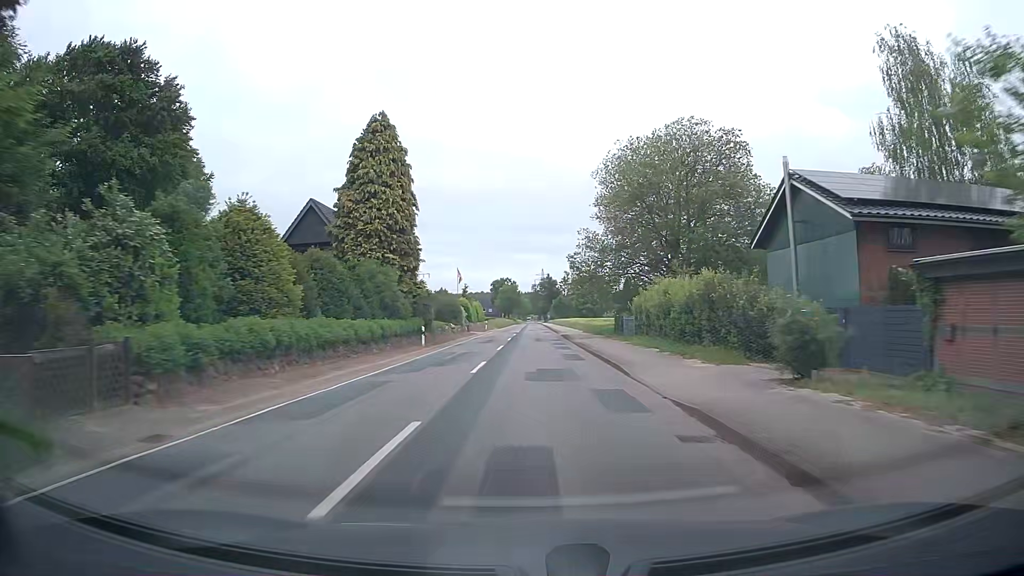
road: tertiary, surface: asphalt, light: Day
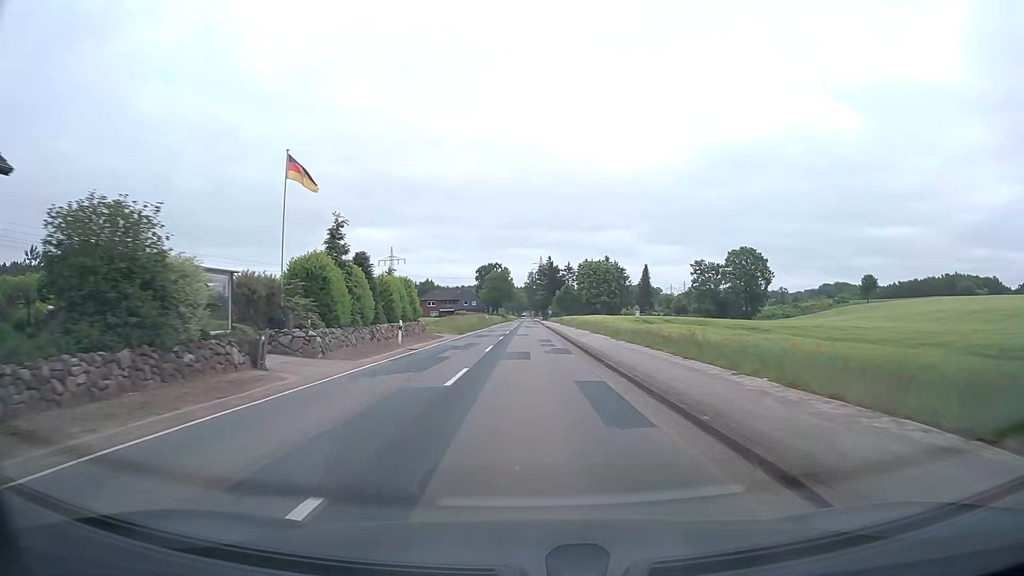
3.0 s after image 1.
(+0.4, +52.6) m; +1°
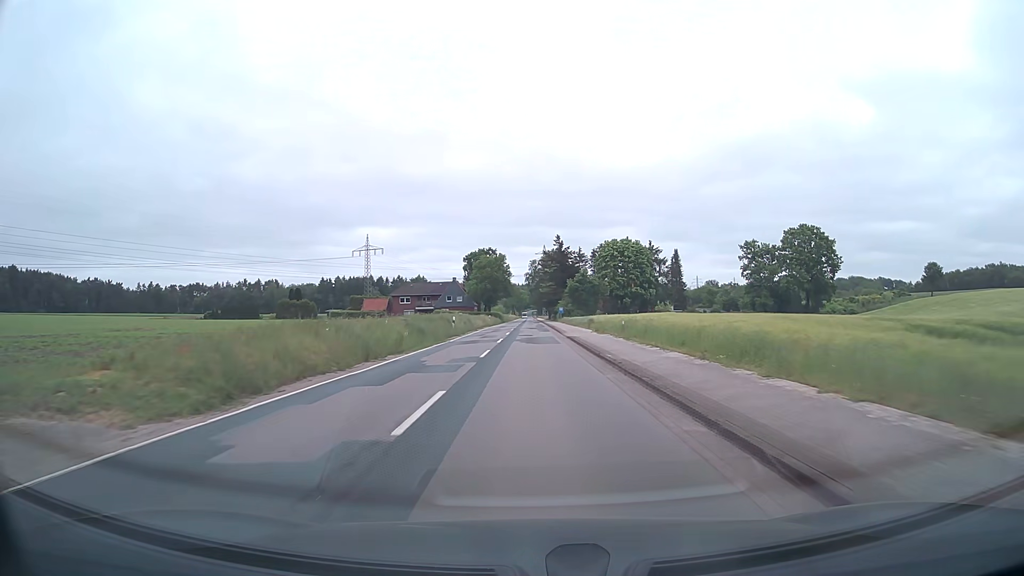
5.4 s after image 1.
(-0.2, +42.0) m; 0°
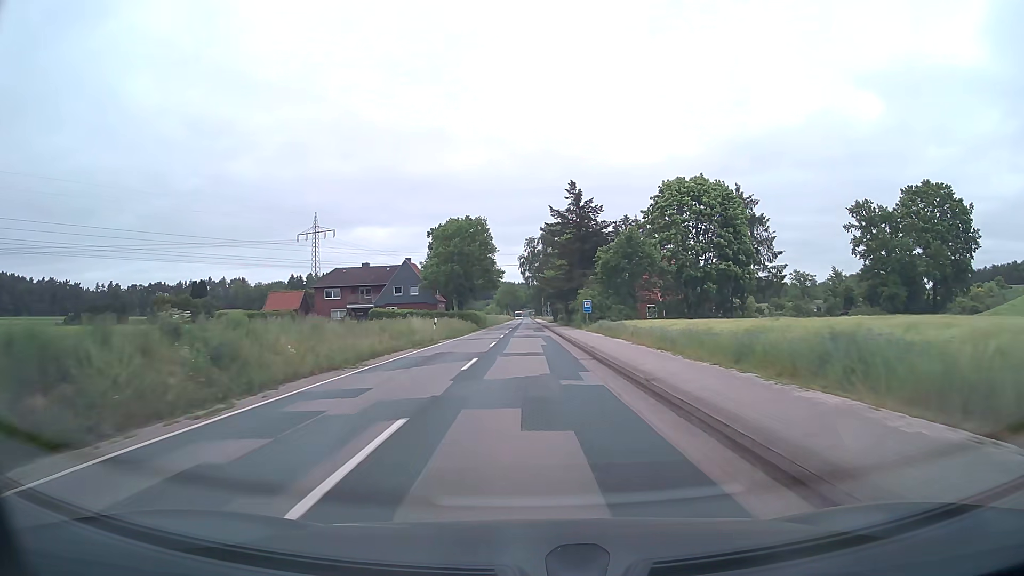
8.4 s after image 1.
(-0.1, +51.9) m; 0°
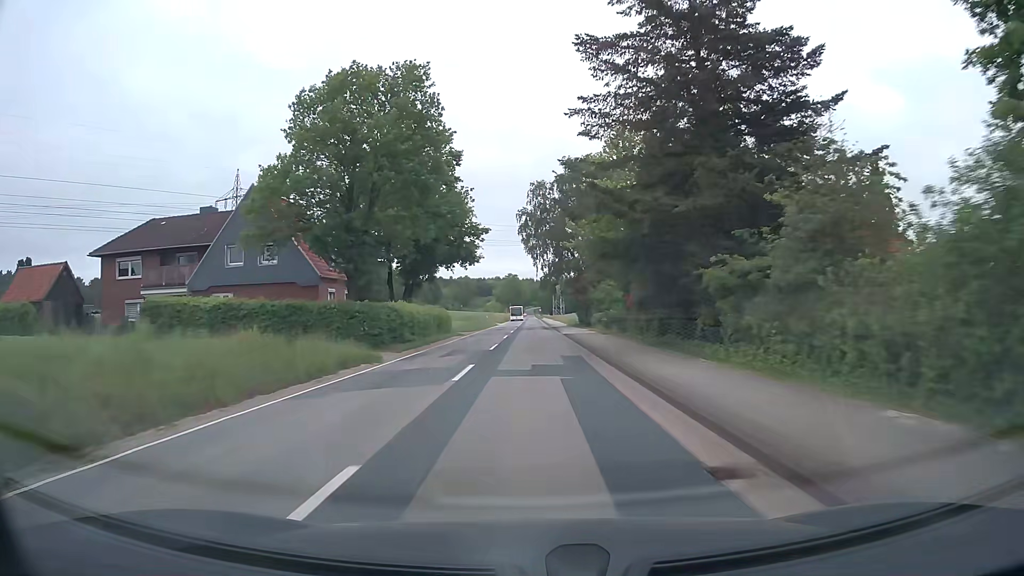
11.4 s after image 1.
(-0.2, +51.5) m; 0°
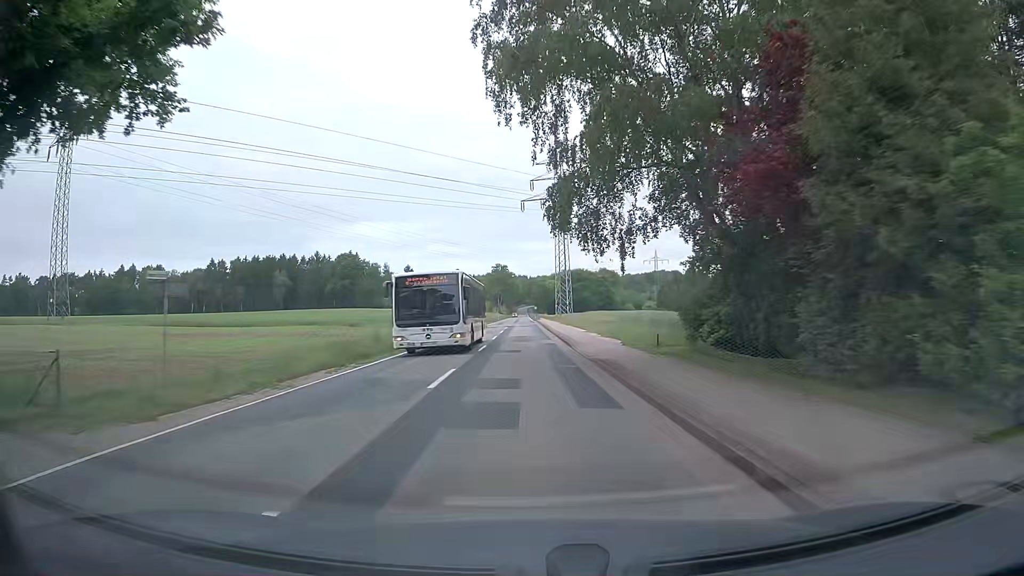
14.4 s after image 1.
(+0.3, +50.1) m; +1°
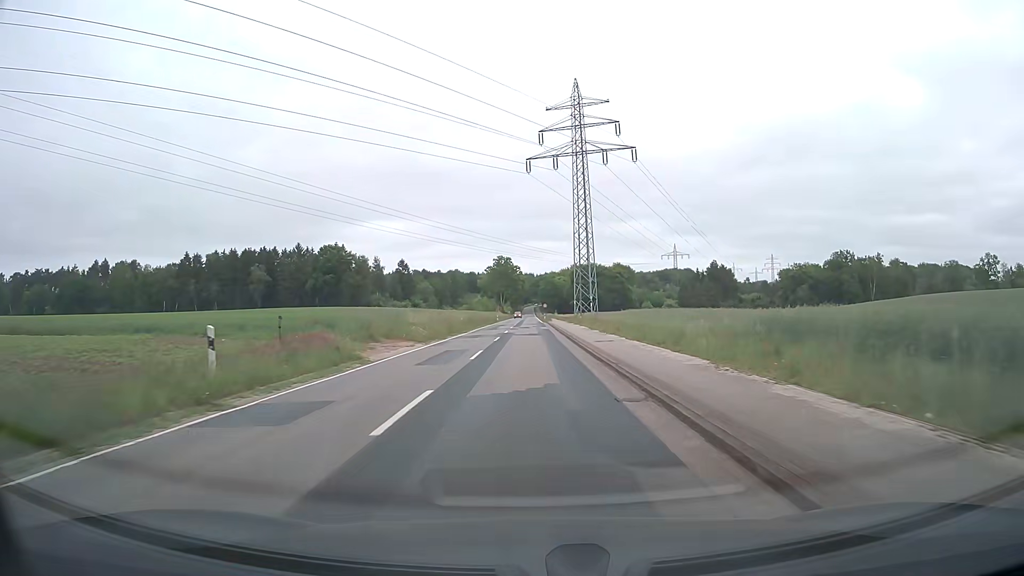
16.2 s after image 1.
(-0.5, +29.2) m; -1°
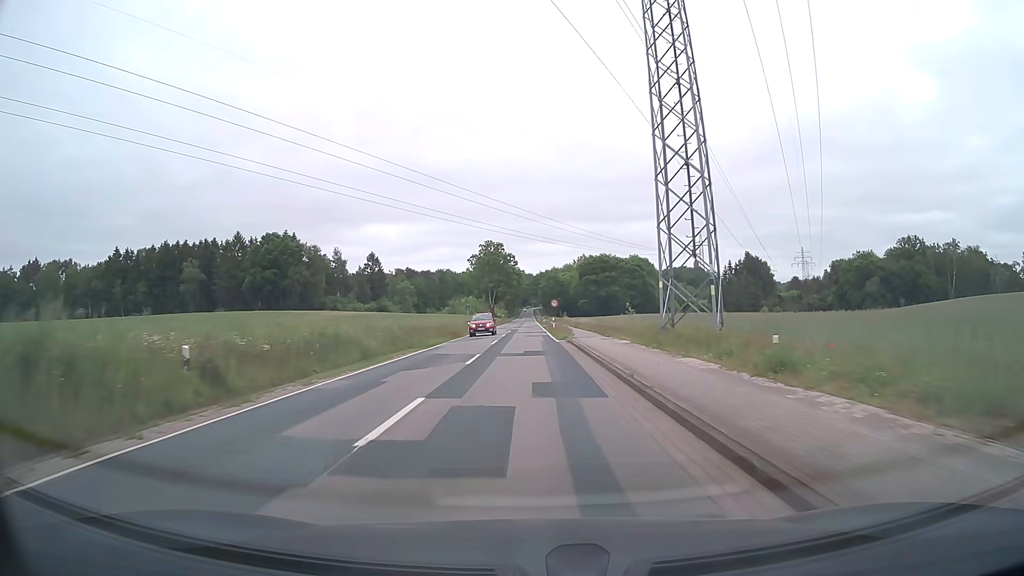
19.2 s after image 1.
(0.0, +49.8) m; 0°
(0, +10) (0, +20) (0, +30) (0, +40) (0, +50) (0, +60) (0, +70) (0, +80) (0, +90) (0, +100) m
